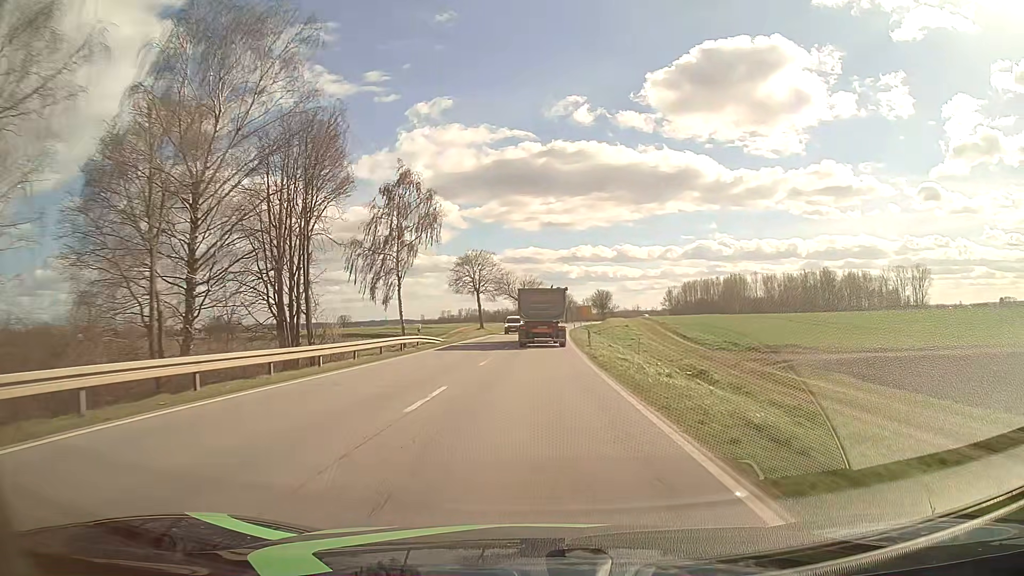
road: primary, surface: asphalt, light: Day
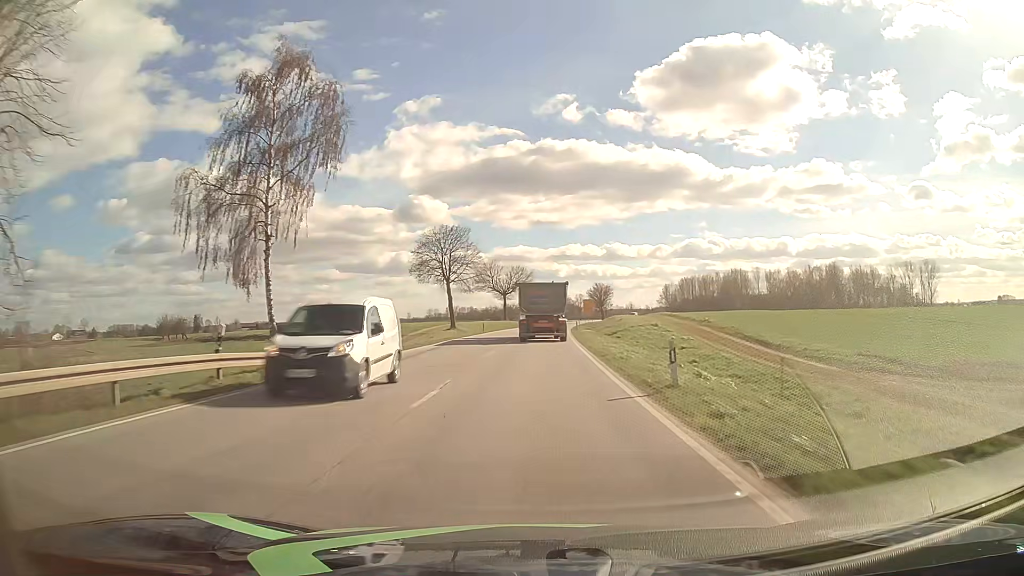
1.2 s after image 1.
(+0.2, +23.1) m; +1°
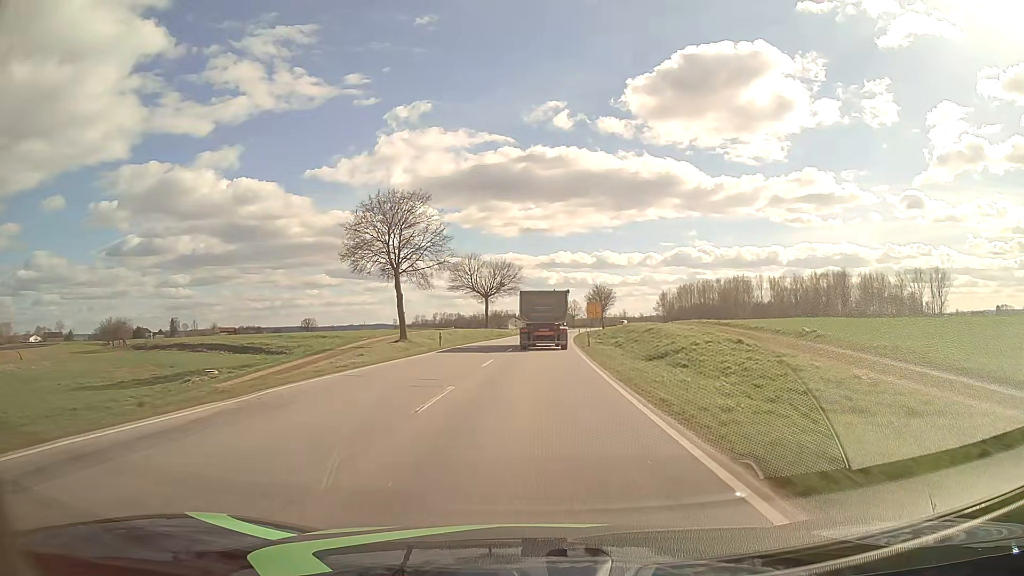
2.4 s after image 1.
(+0.3, +23.1) m; +1°
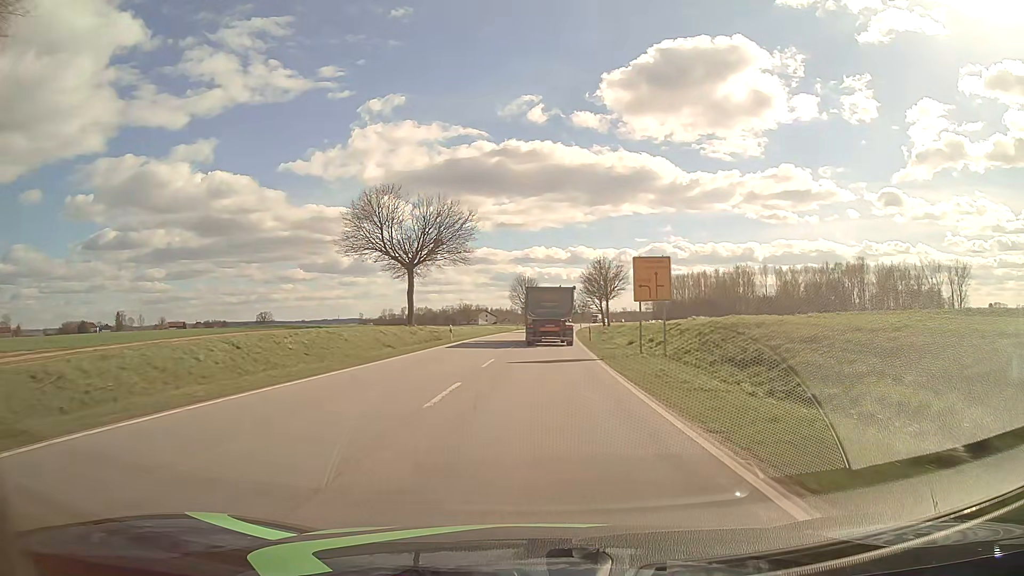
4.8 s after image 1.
(+0.9, +46.1) m; +2°
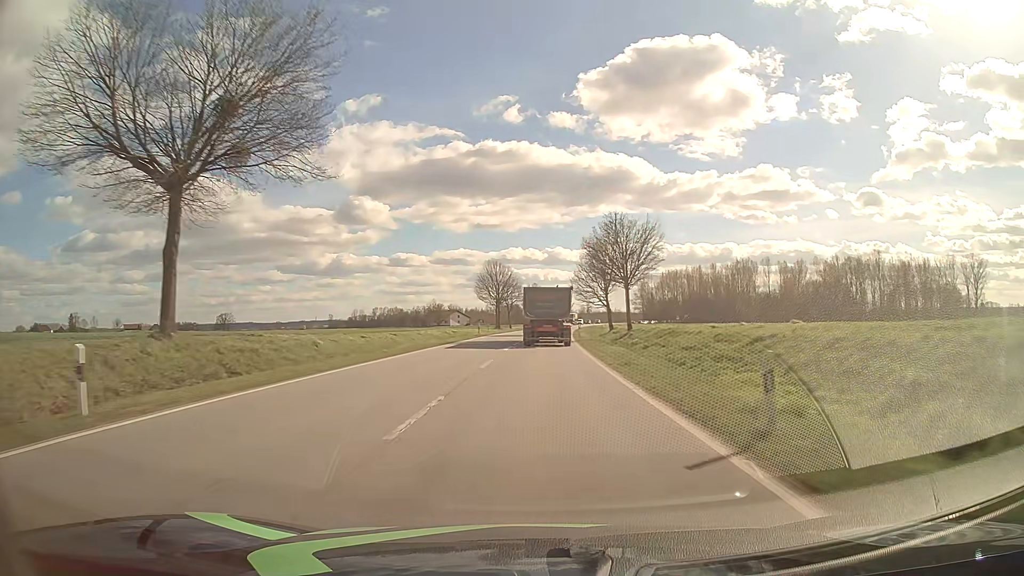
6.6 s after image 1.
(+0.6, +34.7) m; +2°
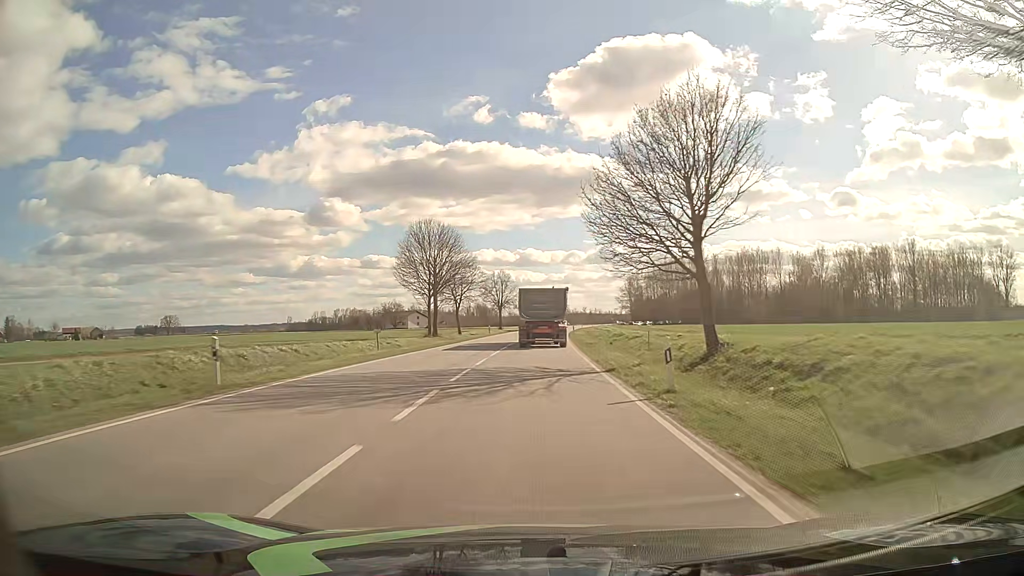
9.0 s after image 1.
(+0.9, +46.3) m; +2°
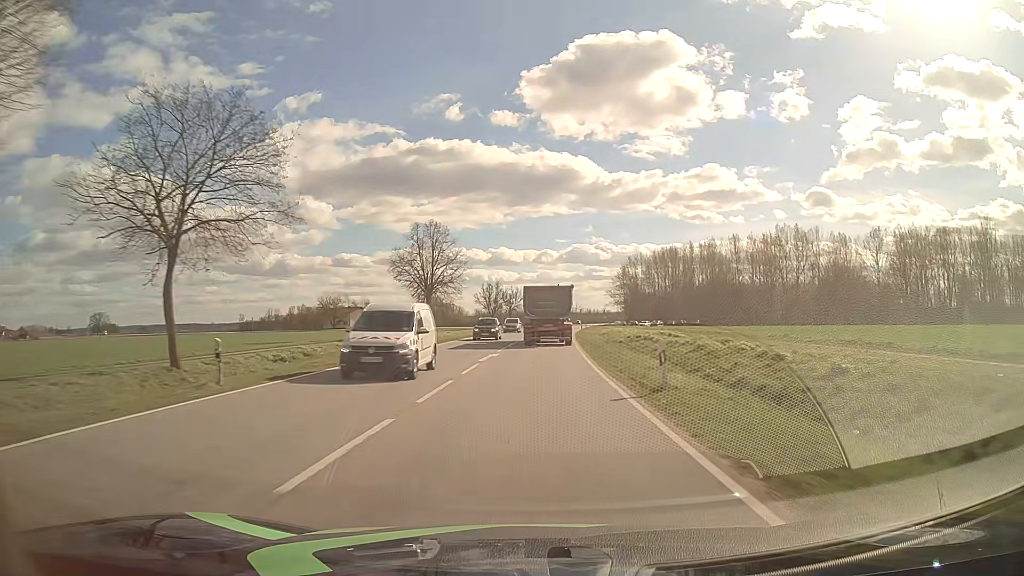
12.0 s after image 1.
(+1.1, +58.0) m; +2°
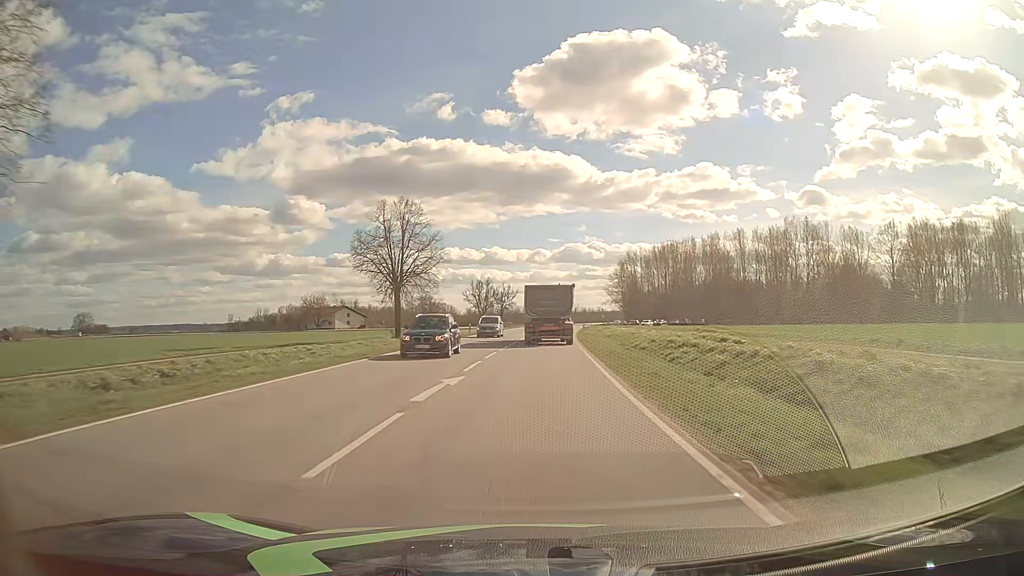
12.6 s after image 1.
(0.0, +11.6) m; 0°
(0, +10) (0, +20) (0, +30) (+1, +40) (+1, +50) (+2, +60) (+2, +70) (+3, +80) (+4, +90) (+4, +100) m
